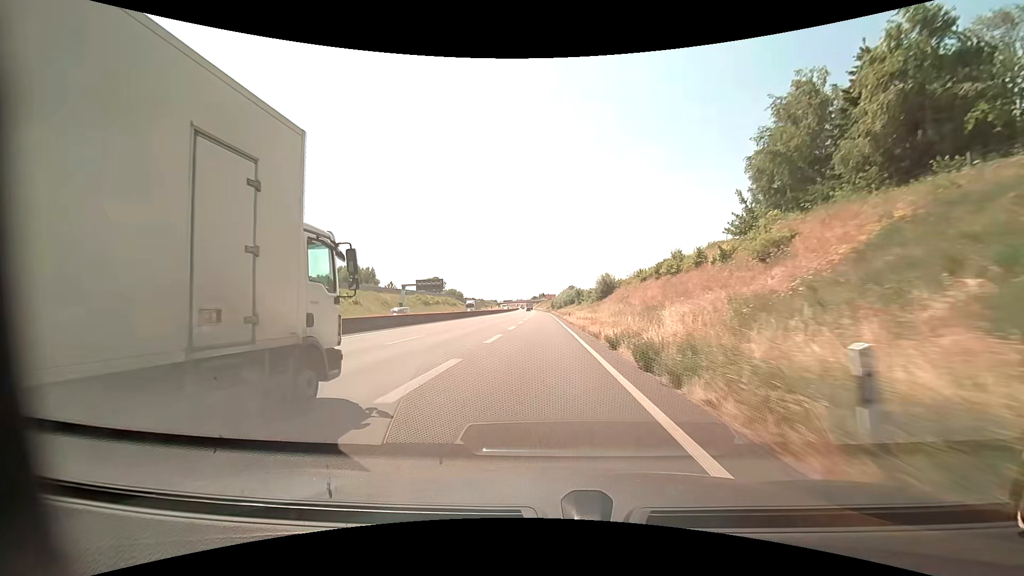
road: motorway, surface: asphalt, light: Day
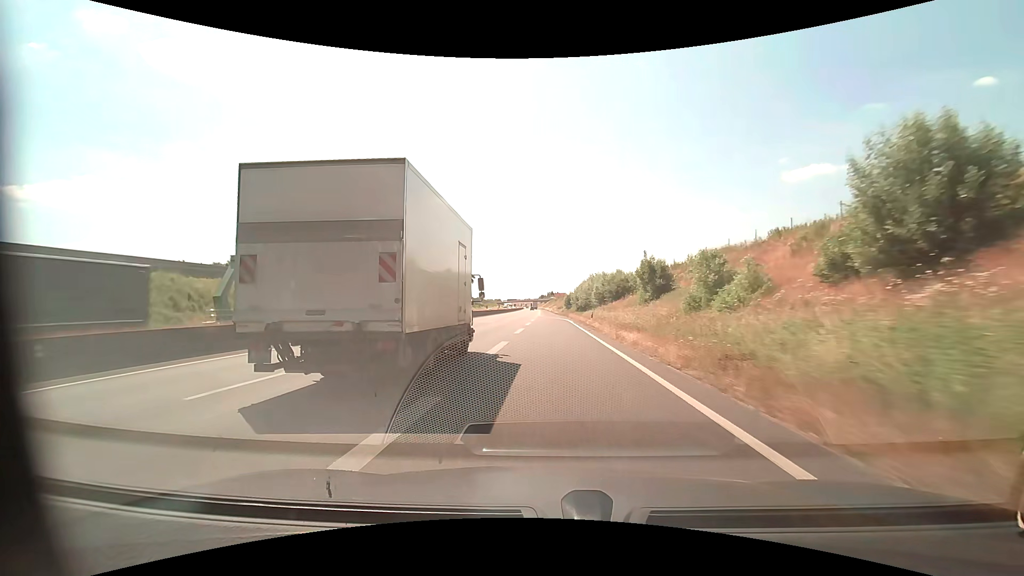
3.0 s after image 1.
(-0.8, +66.7) m; -1°
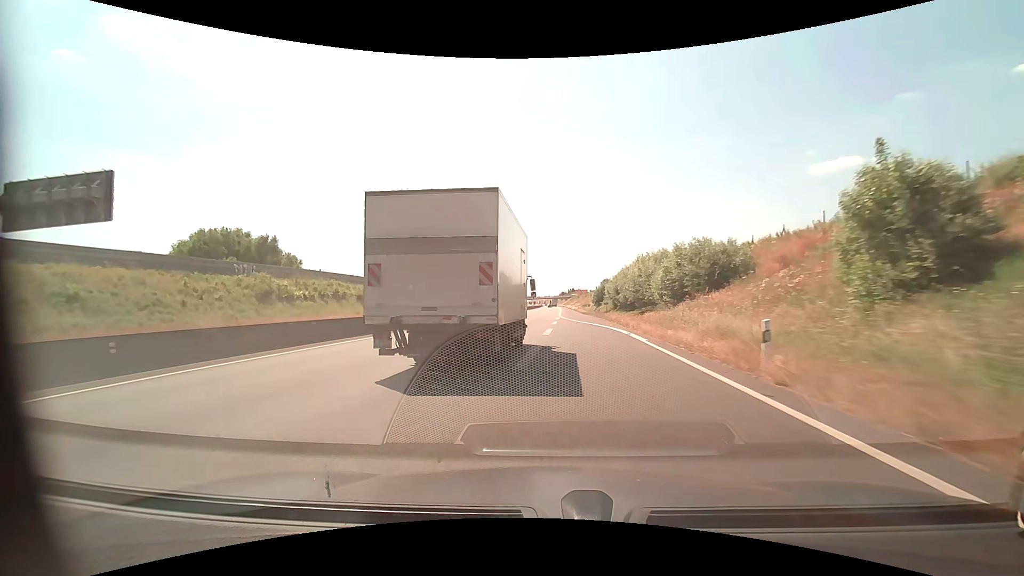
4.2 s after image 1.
(-0.4, +27.6) m; -2°
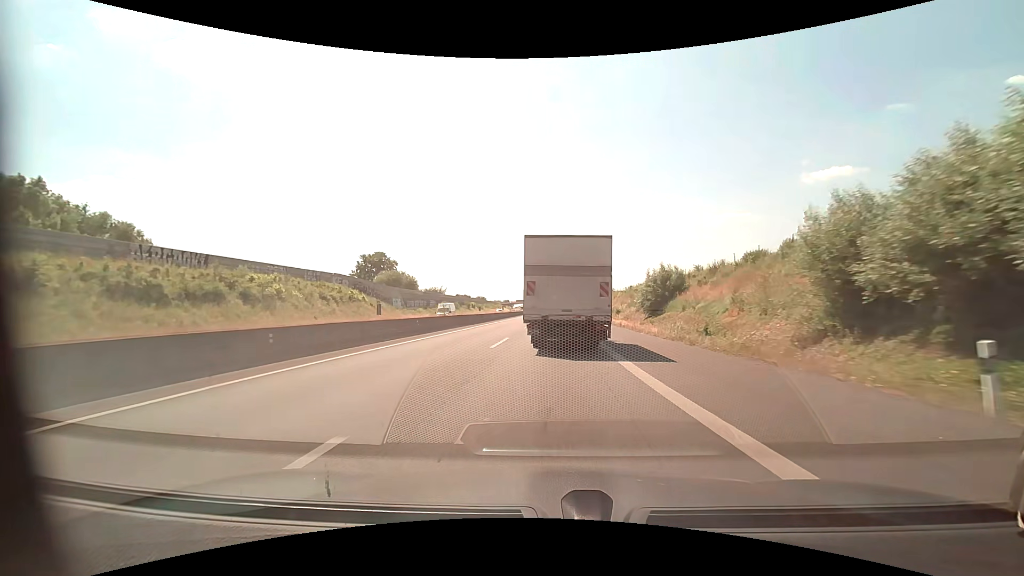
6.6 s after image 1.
(-0.7, +53.5) m; 0°
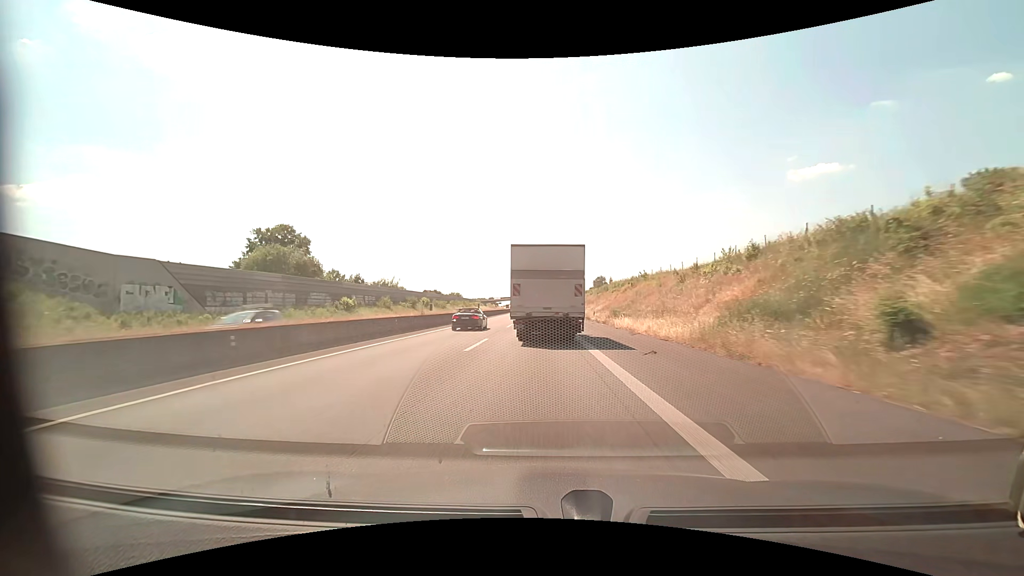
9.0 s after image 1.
(+1.5, +56.8) m; +1°
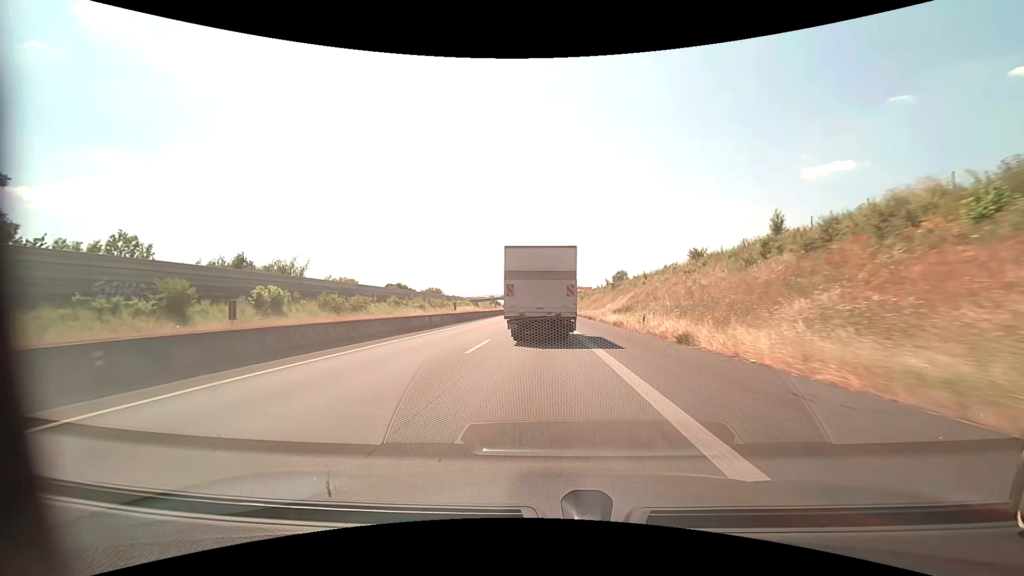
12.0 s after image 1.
(-0.8, +73.8) m; -1°
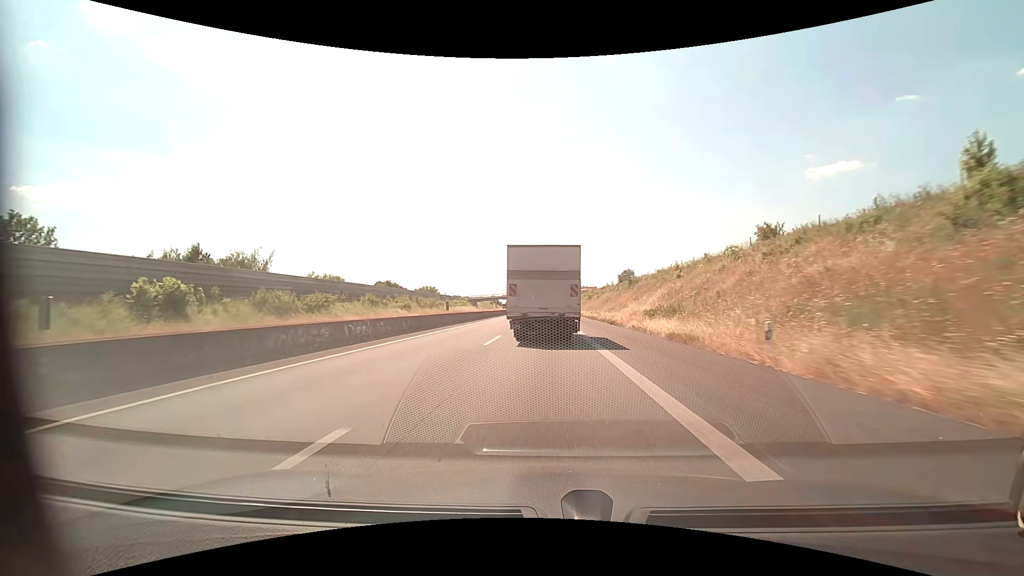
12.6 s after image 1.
(-0.1, +15.1) m; 0°
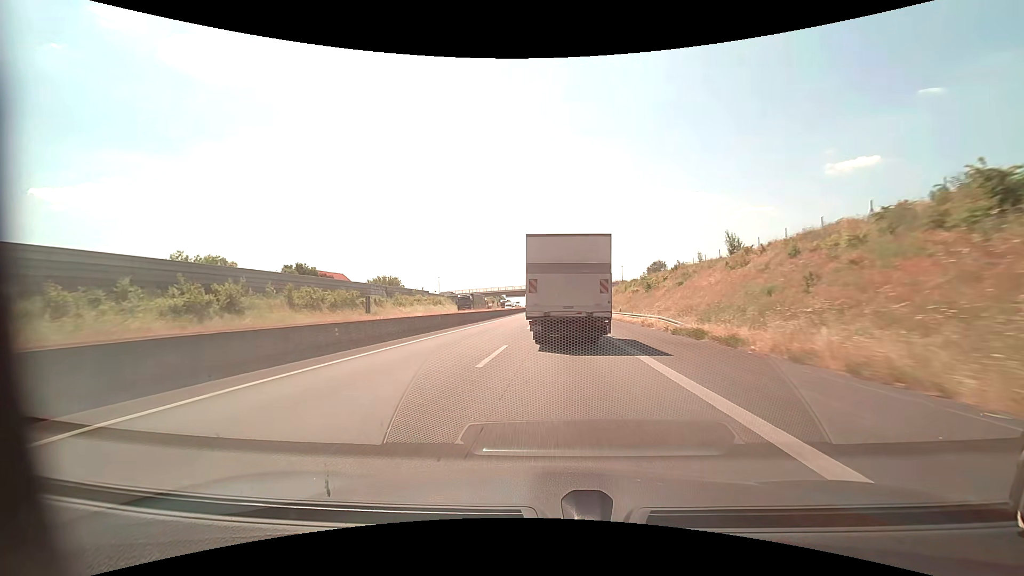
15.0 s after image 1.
(-0.3, +61.4) m; -1°
(0, +10) (0, +20) (-1, +30) (-1, +40) (-2, +50) (-2, +60) (-2, +70) (-2, +80) (-2, +90) (-3, +100) m
